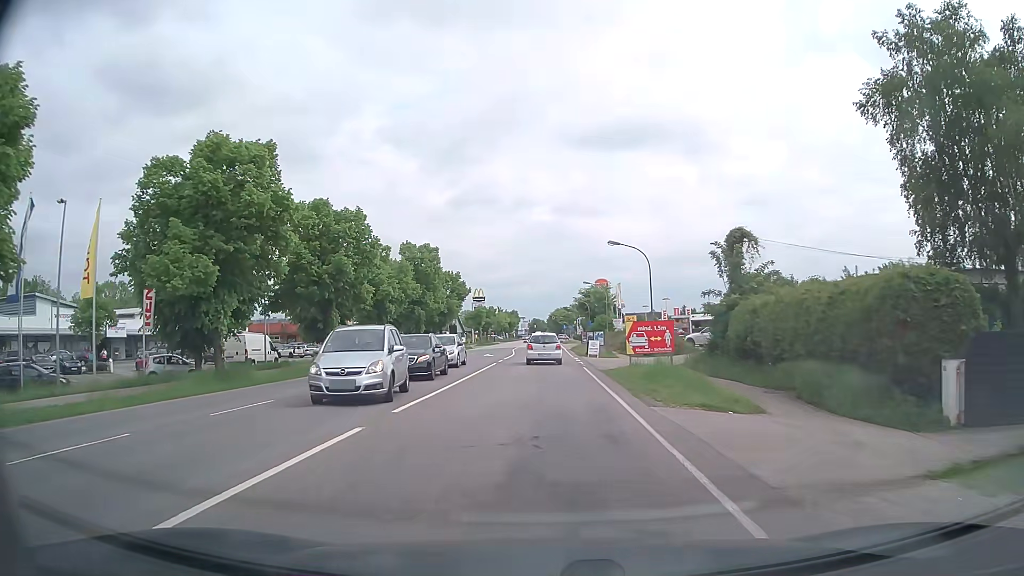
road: secondary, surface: asphalt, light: Day
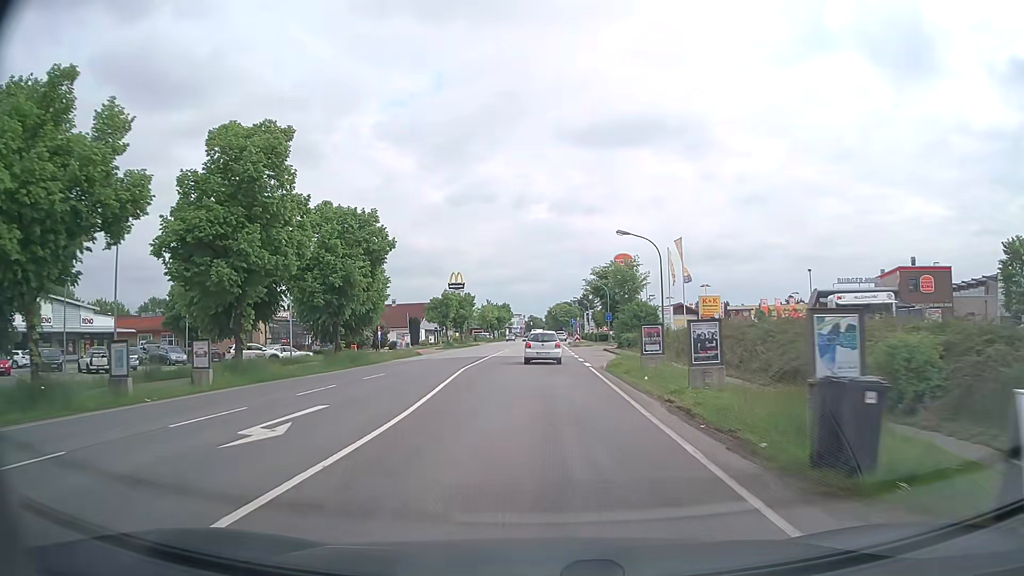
(0.0, +38.1) m; 0°
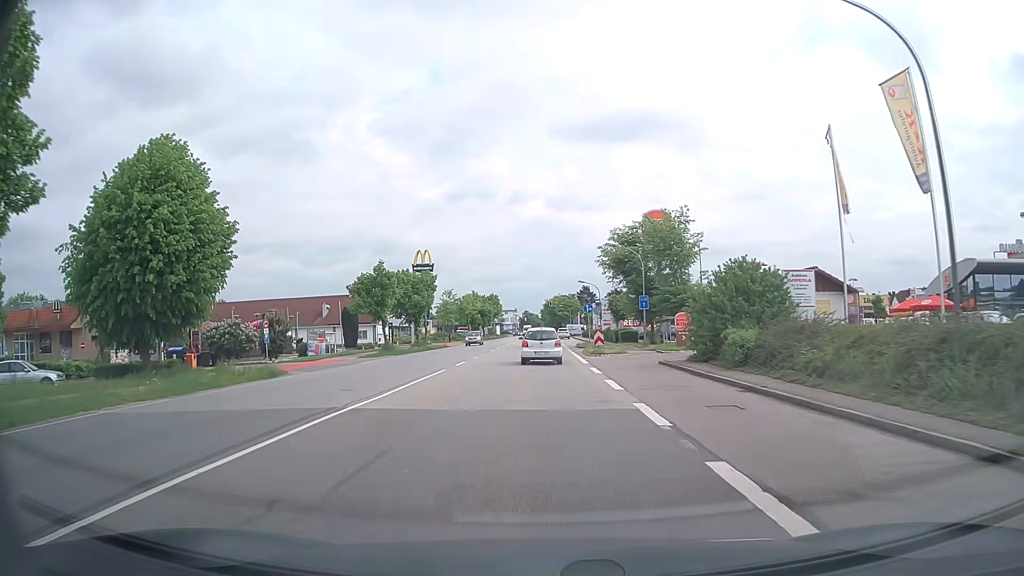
(+0.2, +30.1) m; +1°
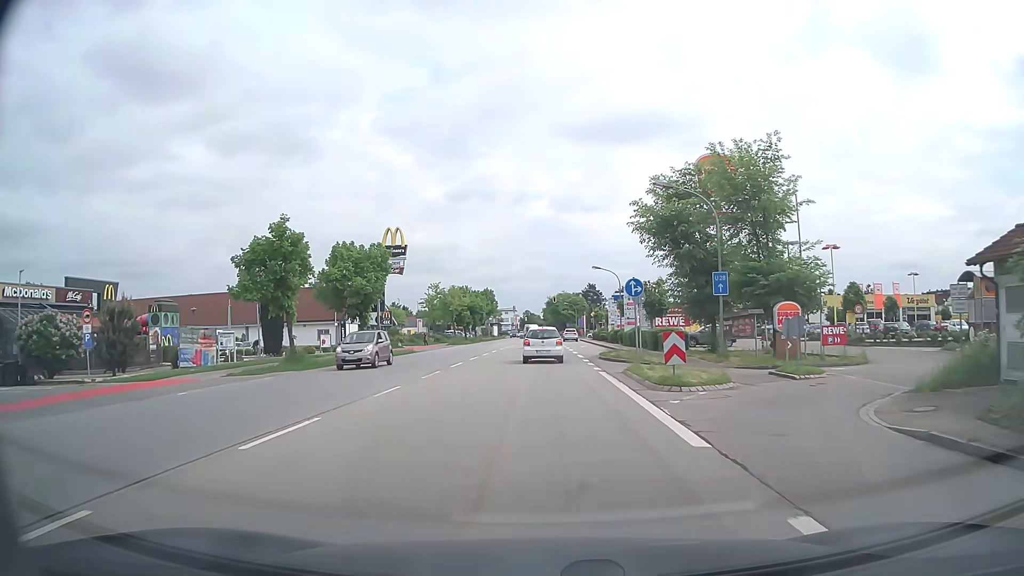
(-0.1, +20.0) m; -1°
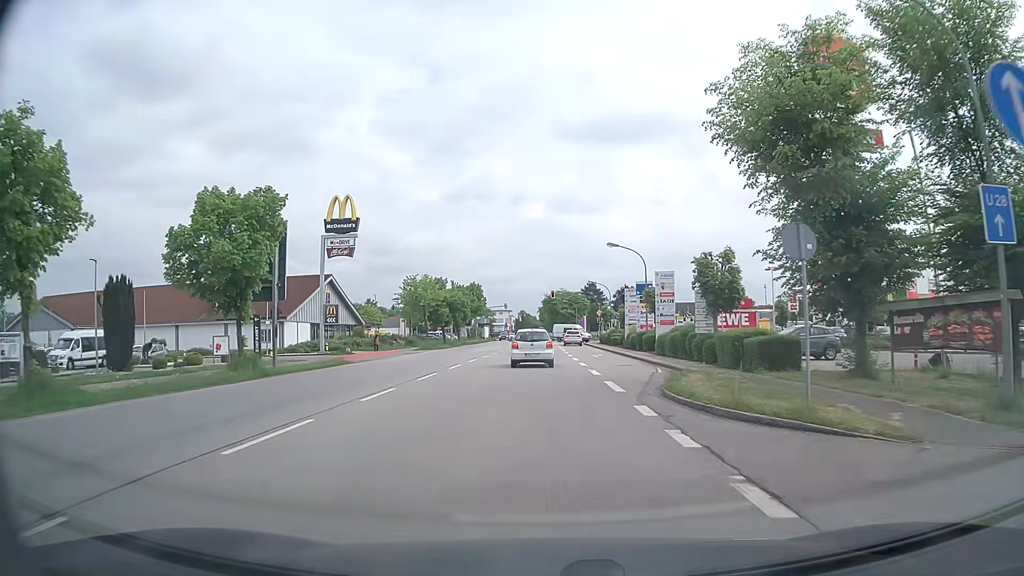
(+0.1, +18.2) m; 0°
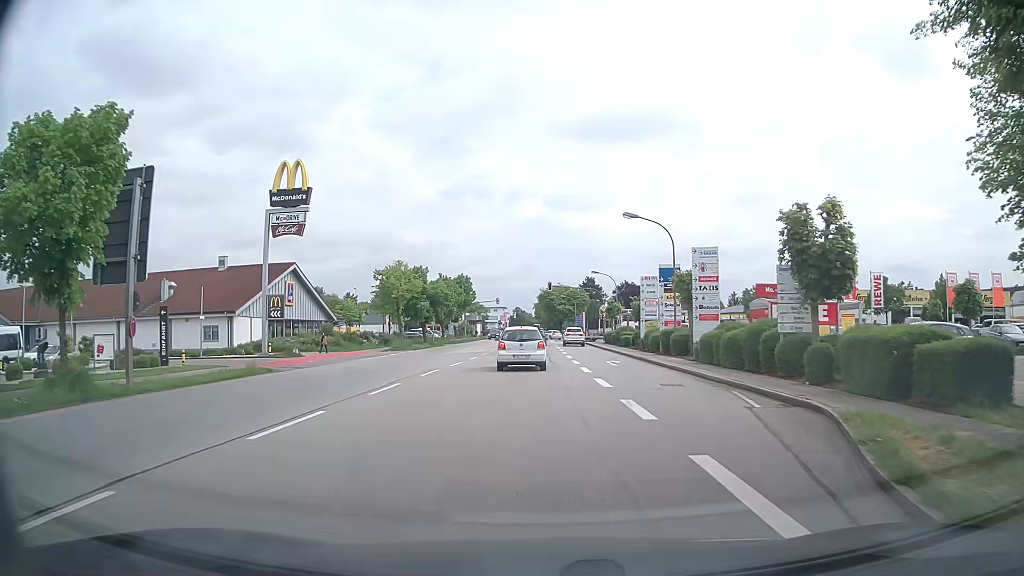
(0.0, +11.1) m; 0°
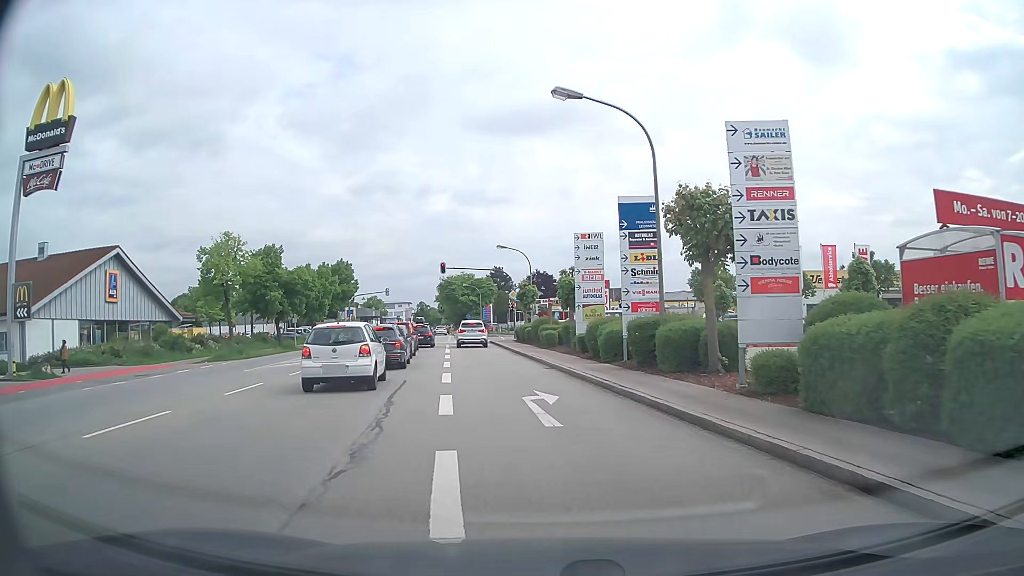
(+1.3, +17.6) m; +7°
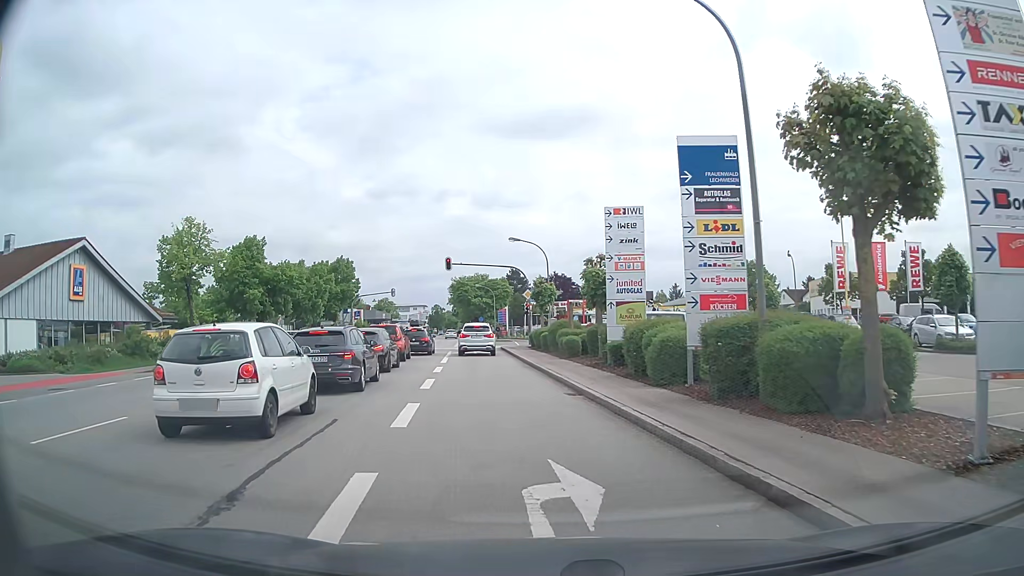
(0.0, +6.8) m; 0°
